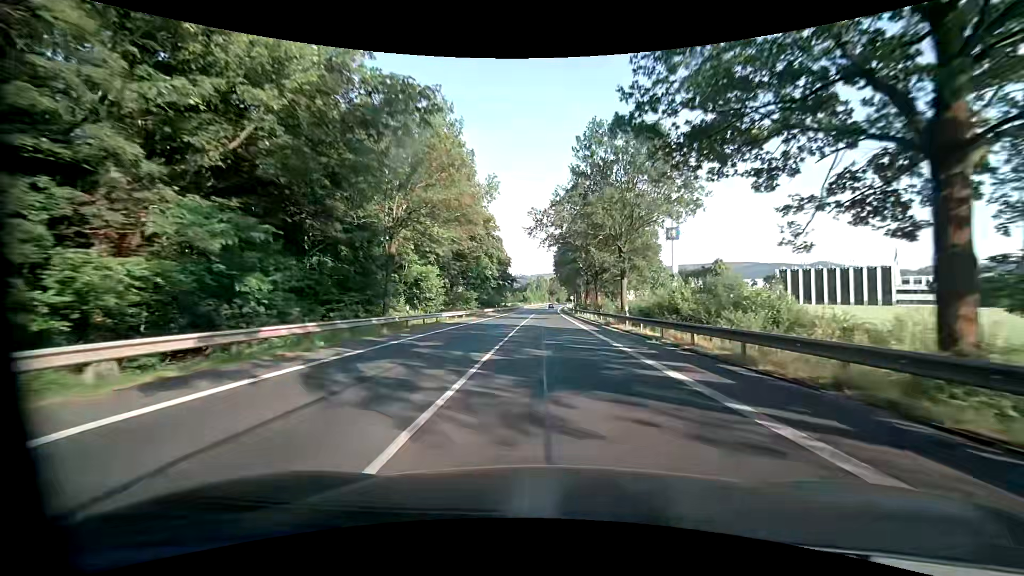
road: primary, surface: asphalt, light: Day
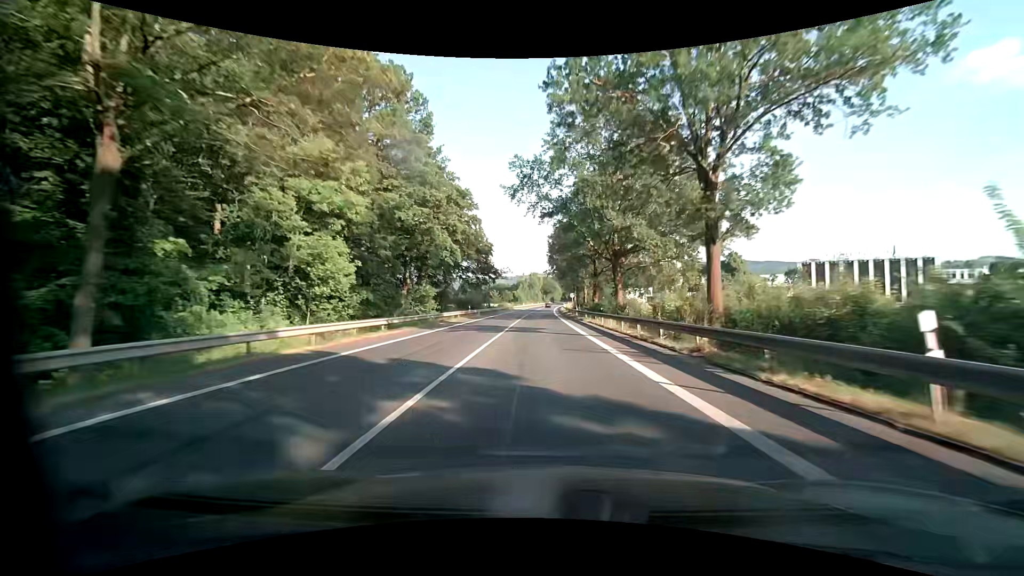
(+0.4, +22.4) m; +2°
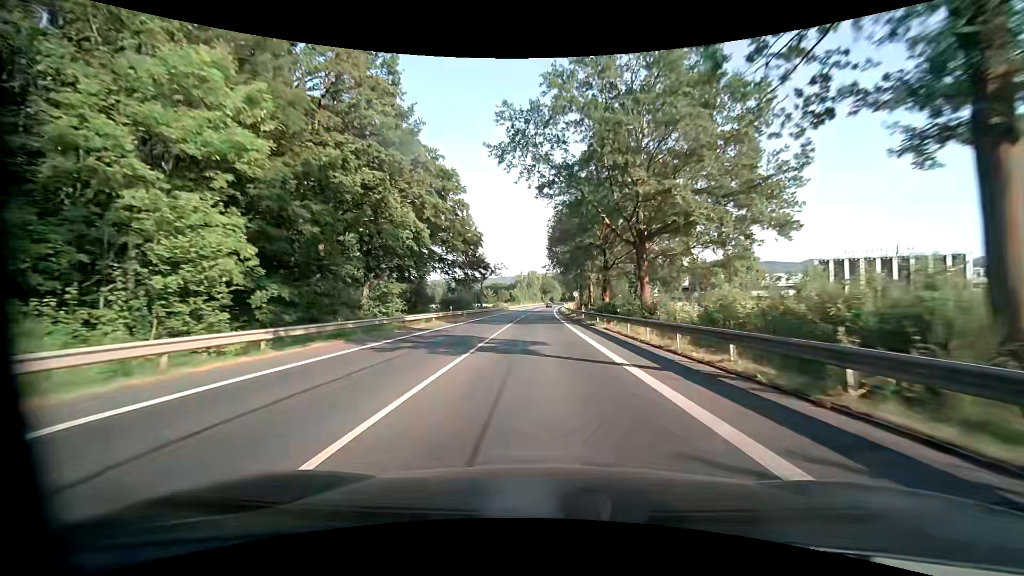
(-0.1, +10.9) m; 0°
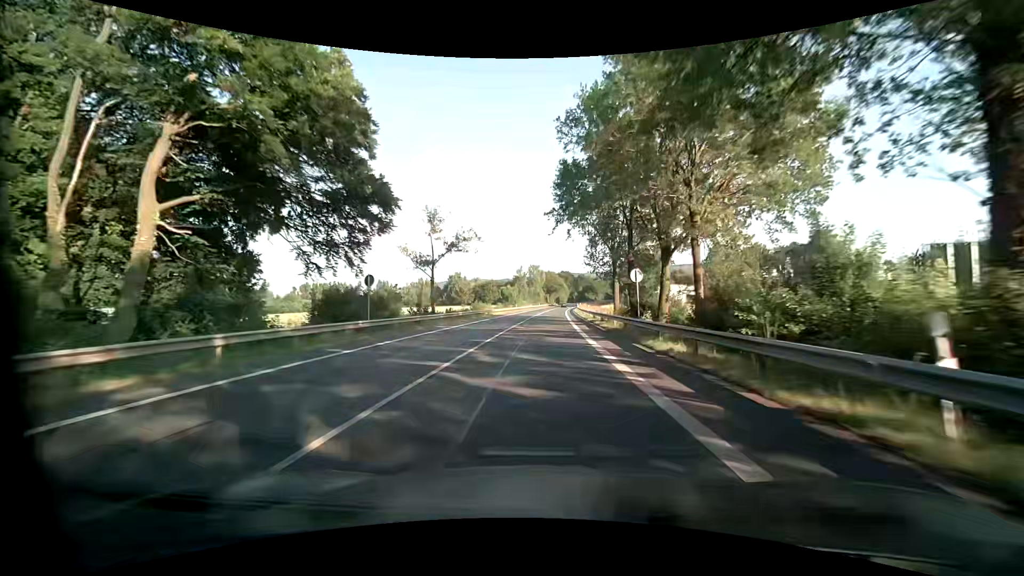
(-0.2, +42.0) m; -1°
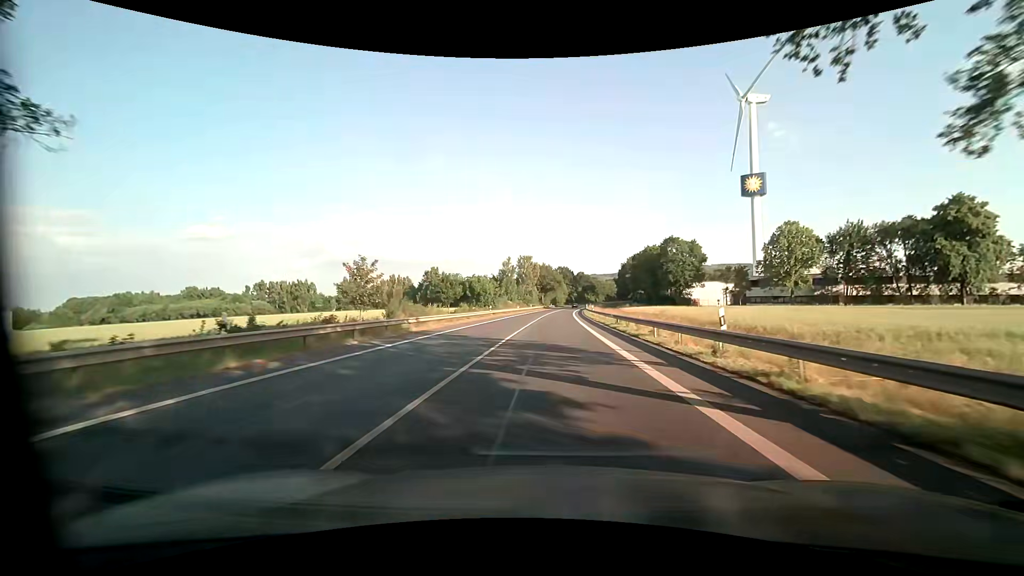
(+0.1, +40.6) m; +1°
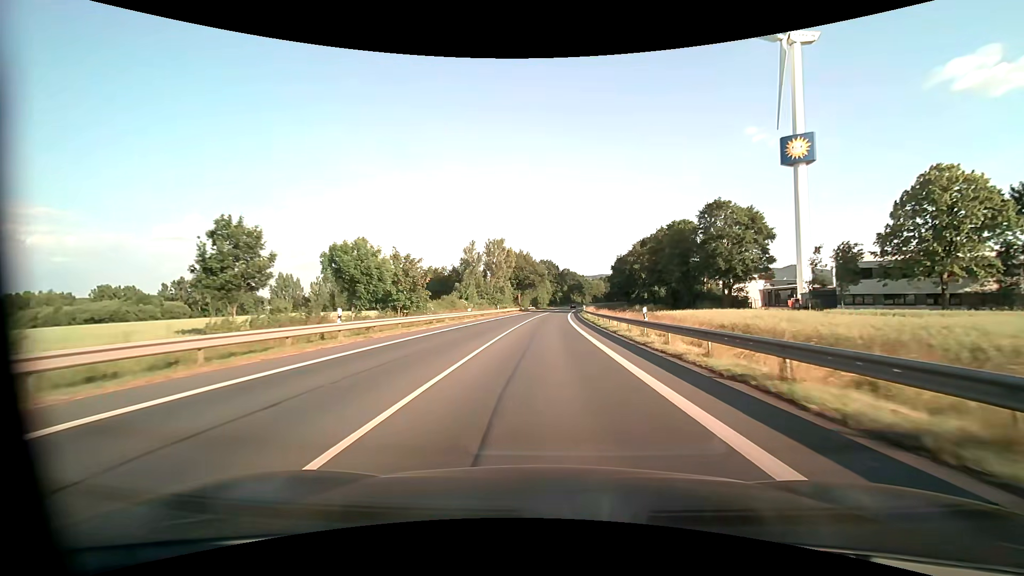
(+0.7, +40.5) m; +2°
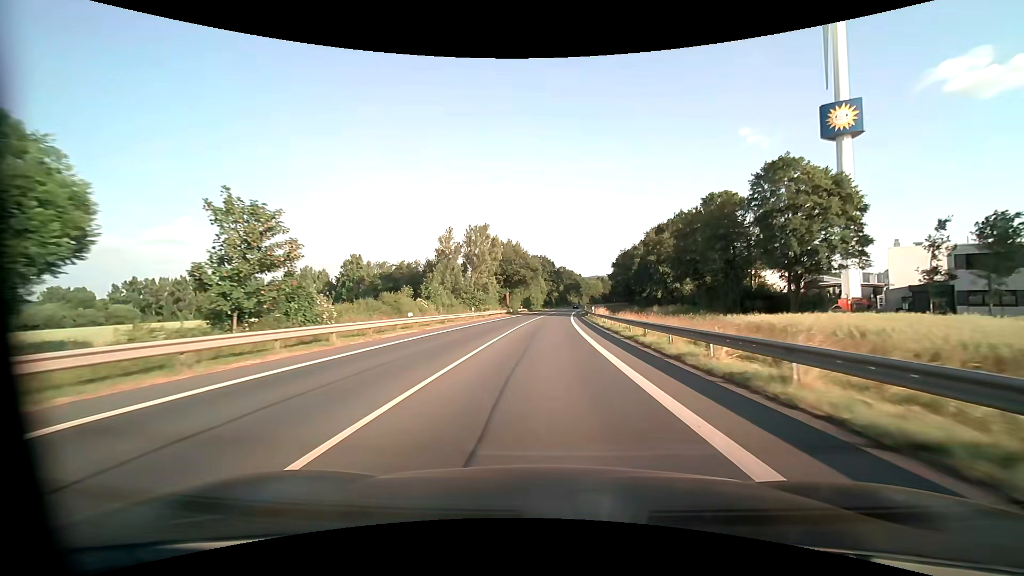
(+0.1, +20.6) m; +1°
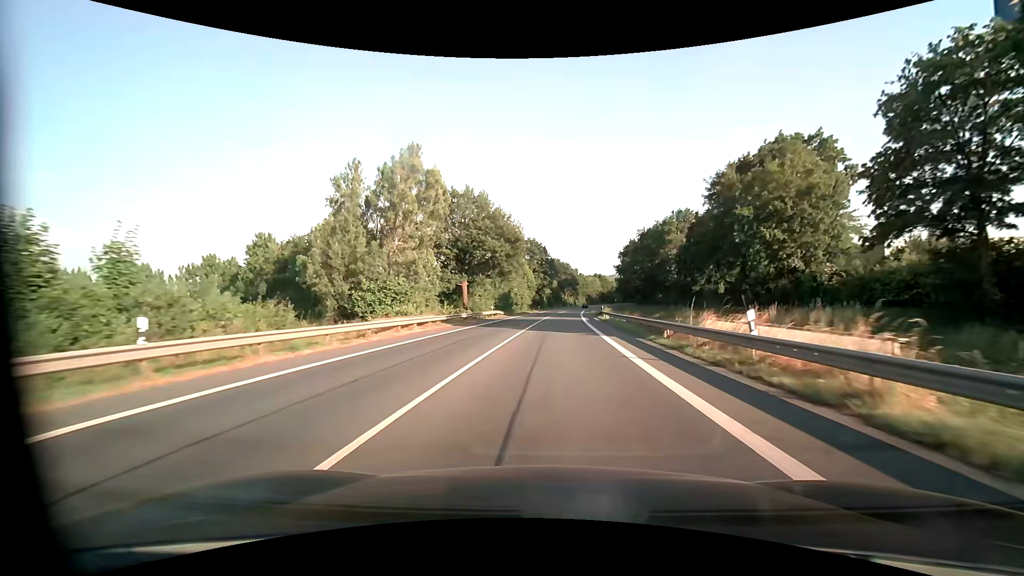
(+0.3, +41.7) m; +1°
(0, +10) (0, +20) (+1, +30) (+1, +40) (+2, +50) (+3, +60) (+4, +70) (+4, +80) (+5, +90) (+6, +100) m
